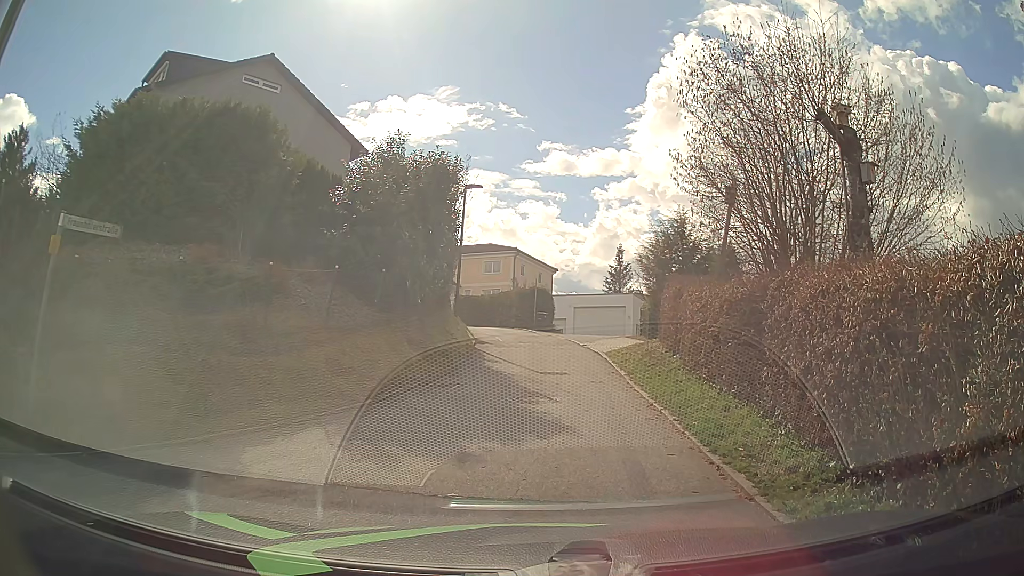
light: Day
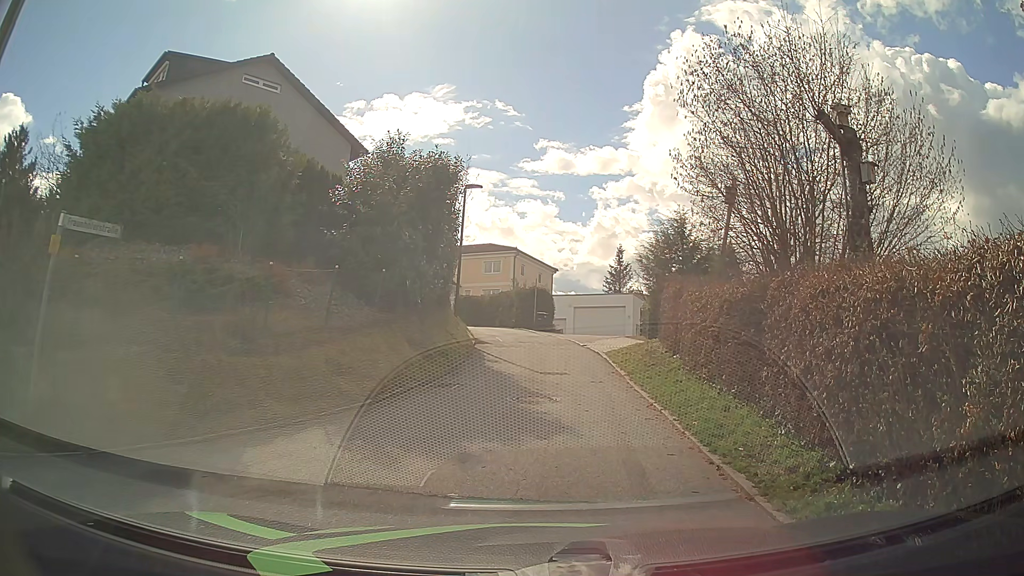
(0.0, 0.0) m; 0°
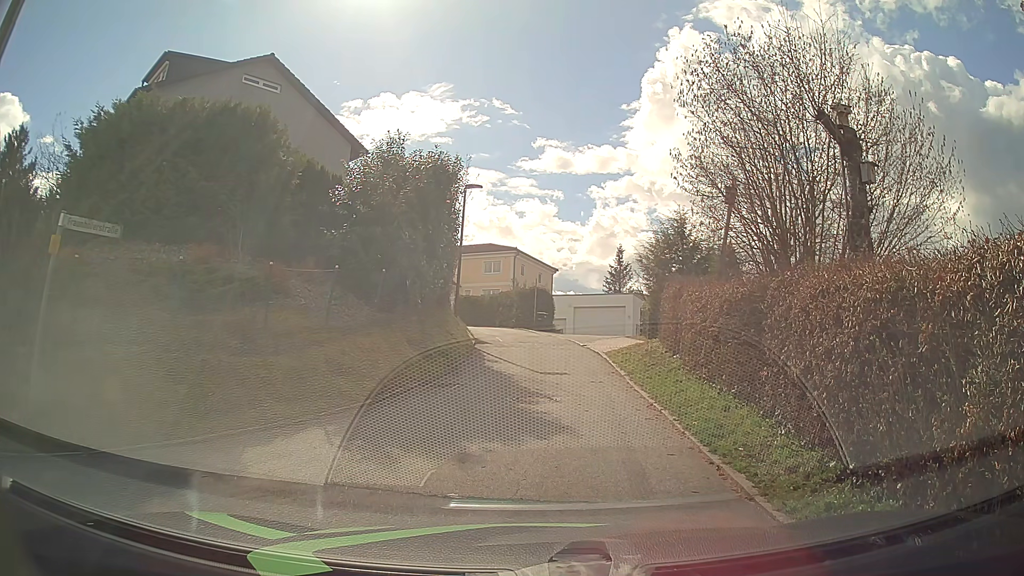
(0.0, 0.0) m; 0°
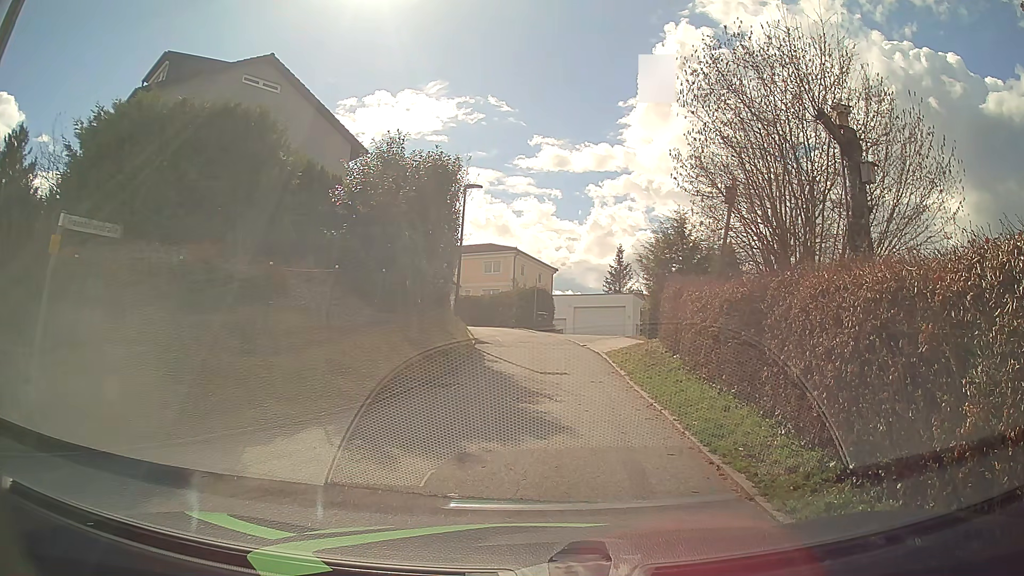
(0.0, 0.0) m; 0°
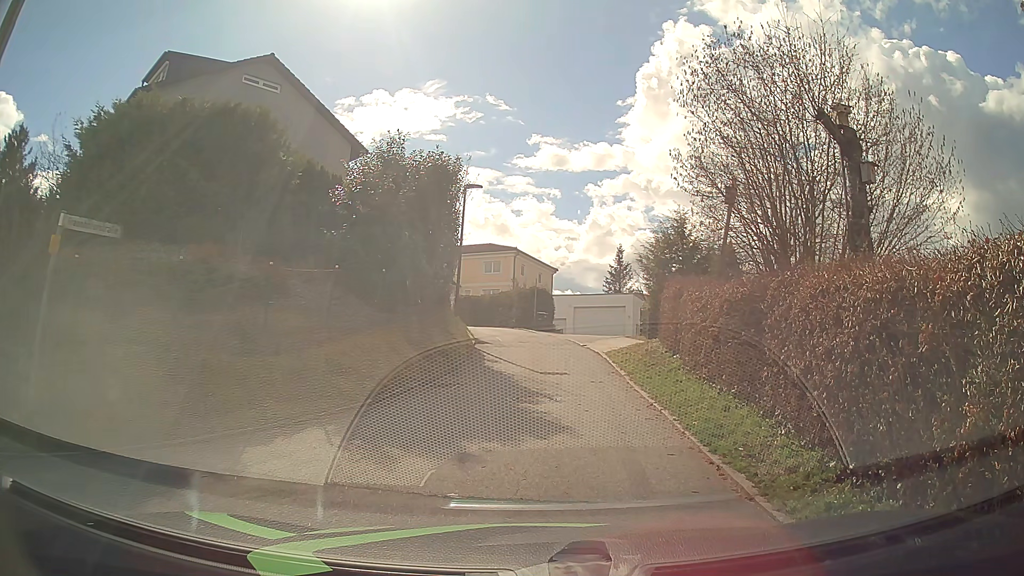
(0.0, 0.0) m; 0°
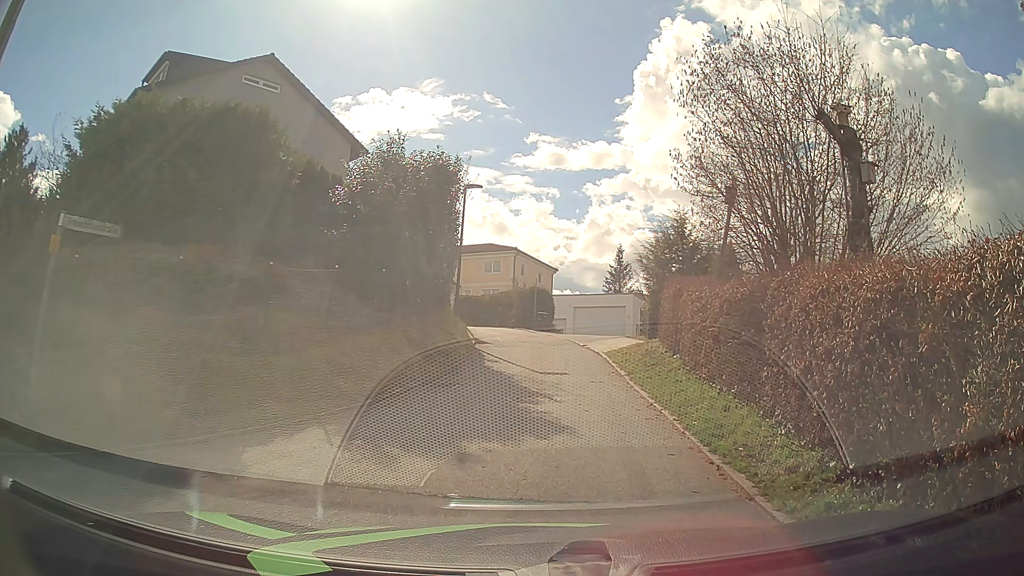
(0.0, 0.0) m; 0°
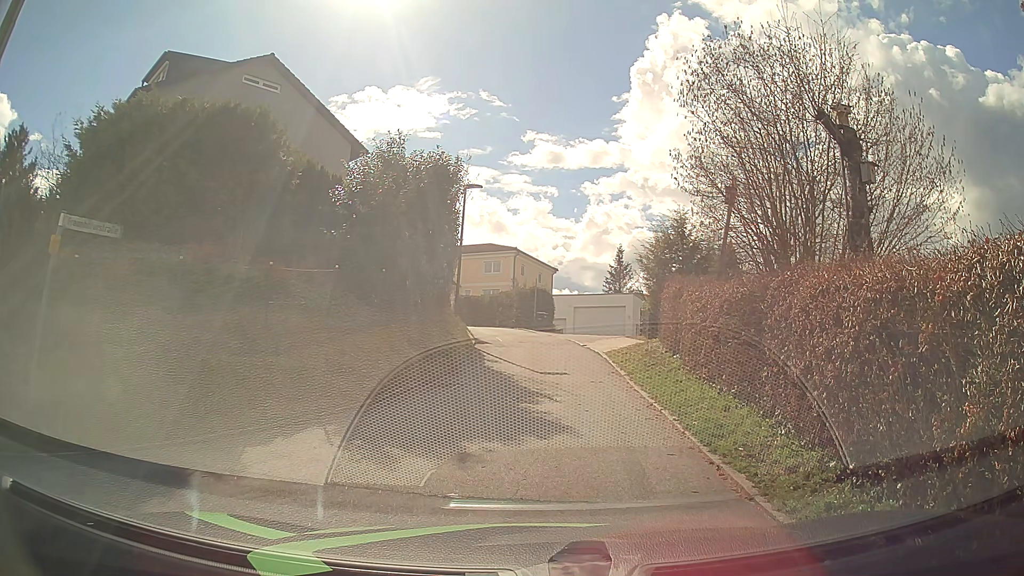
(0.0, 0.0) m; 0°
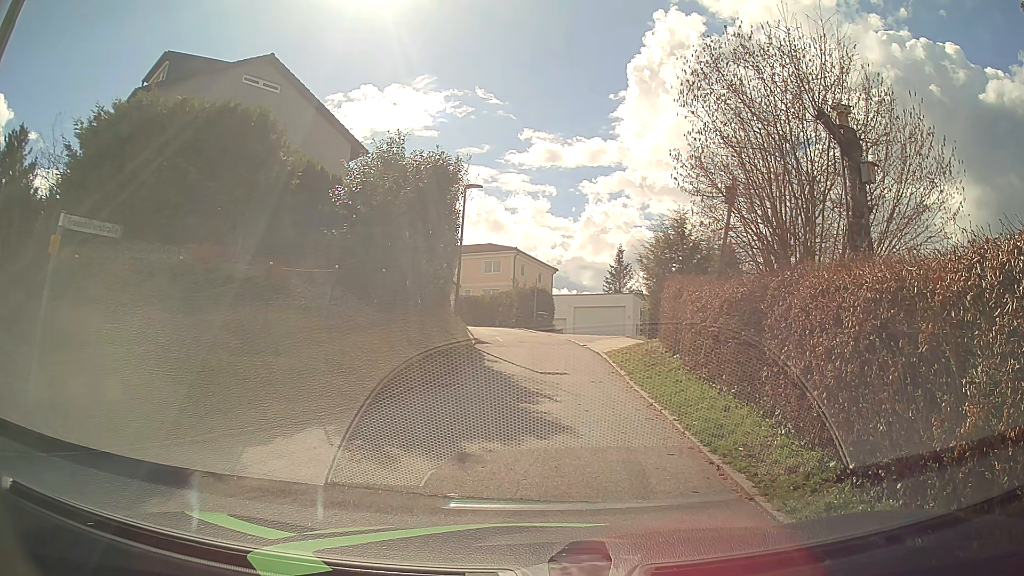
(0.0, 0.0) m; 0°
